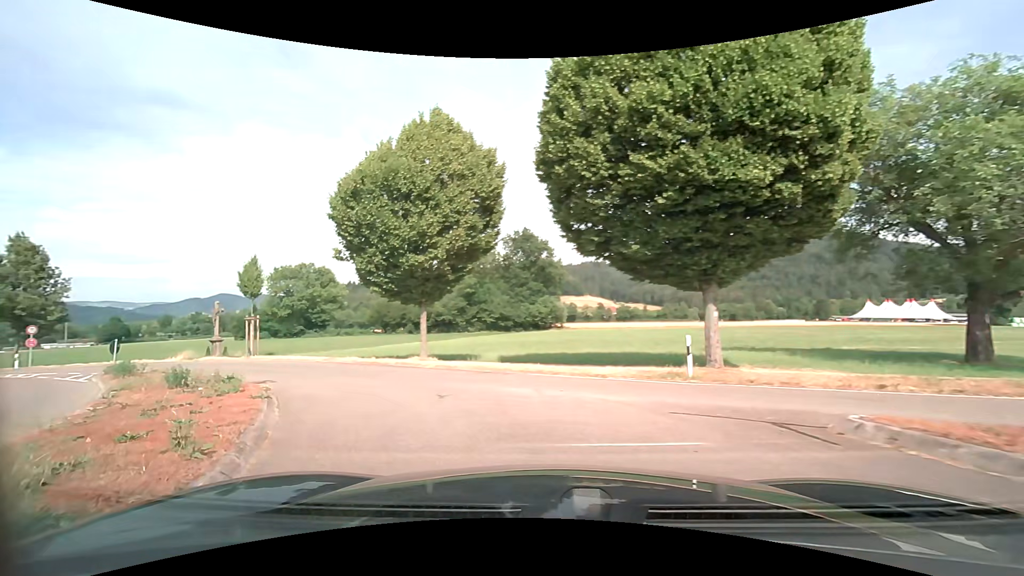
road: unclassified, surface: asphalt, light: Day
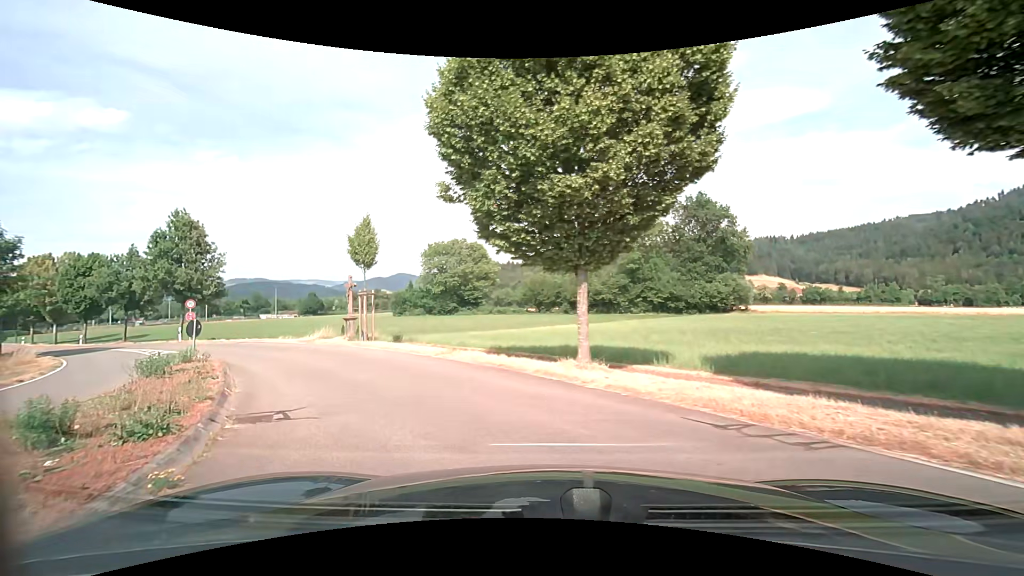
(-1.6, +8.0) m; -19°
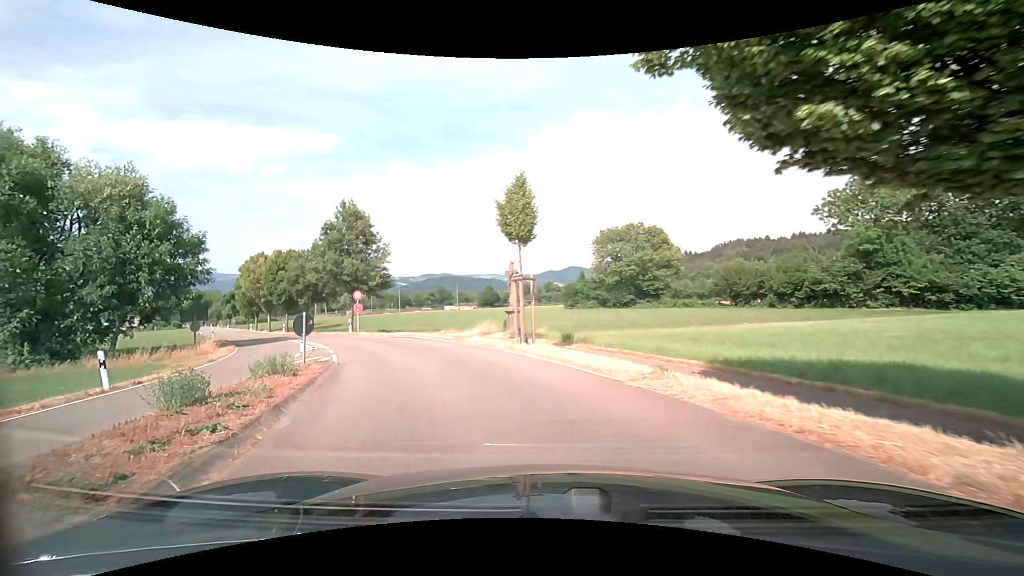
(-1.0, +6.3) m; -19°
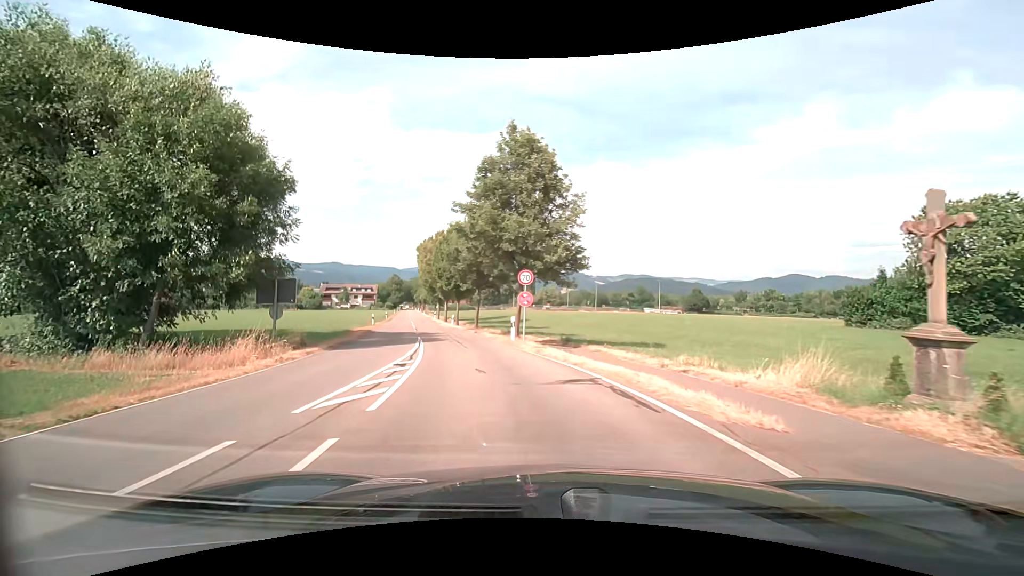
(-4.2, +15.8) m; -24°
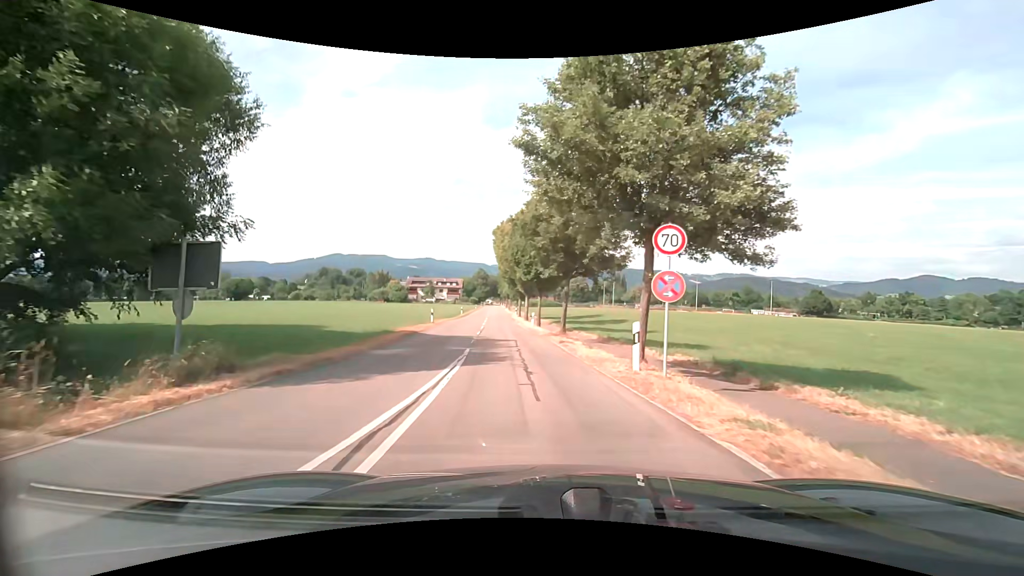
(-1.0, +10.6) m; -10°
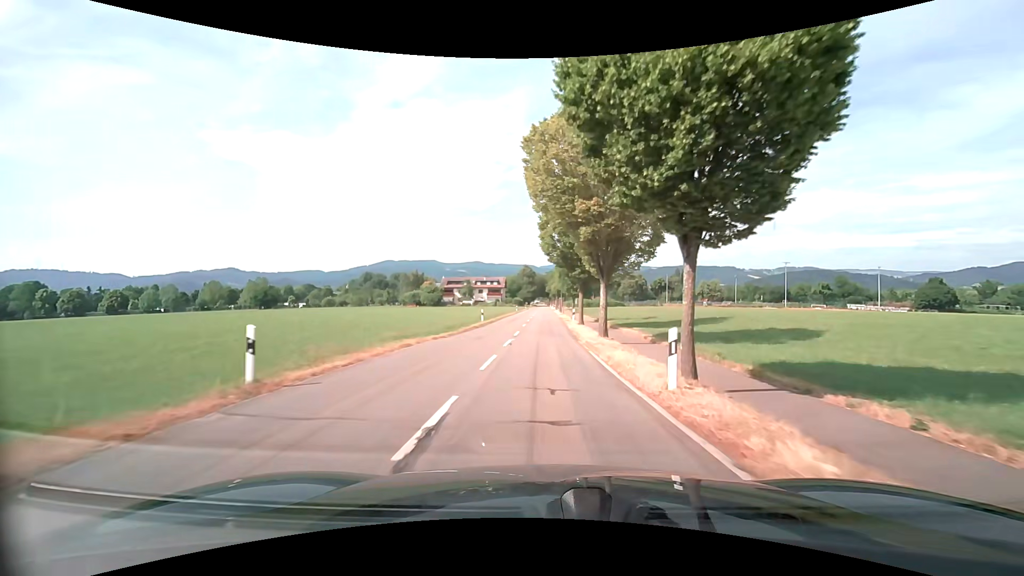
(-1.9, +26.7) m; -7°
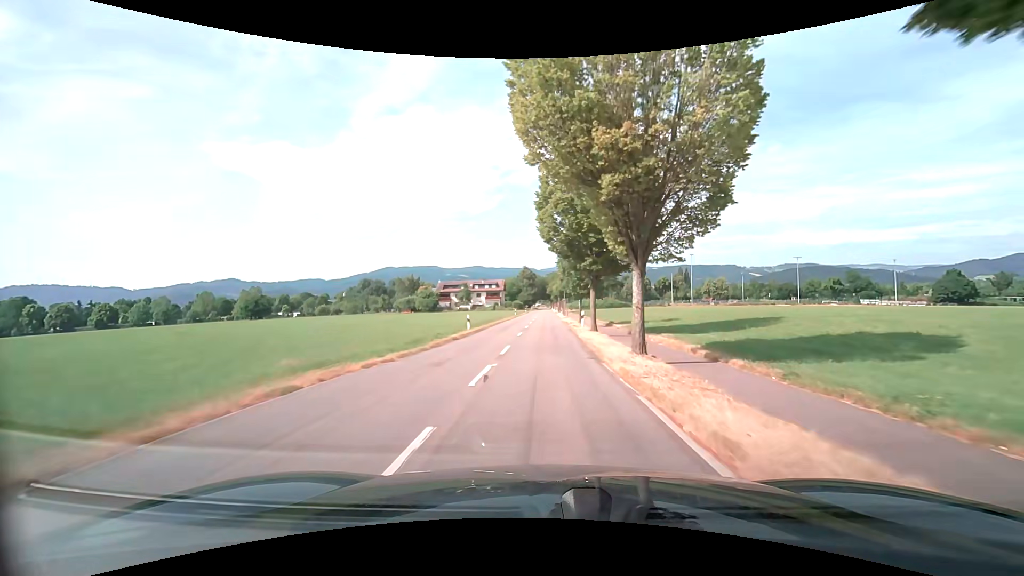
(+0.1, +7.9) m; +1°
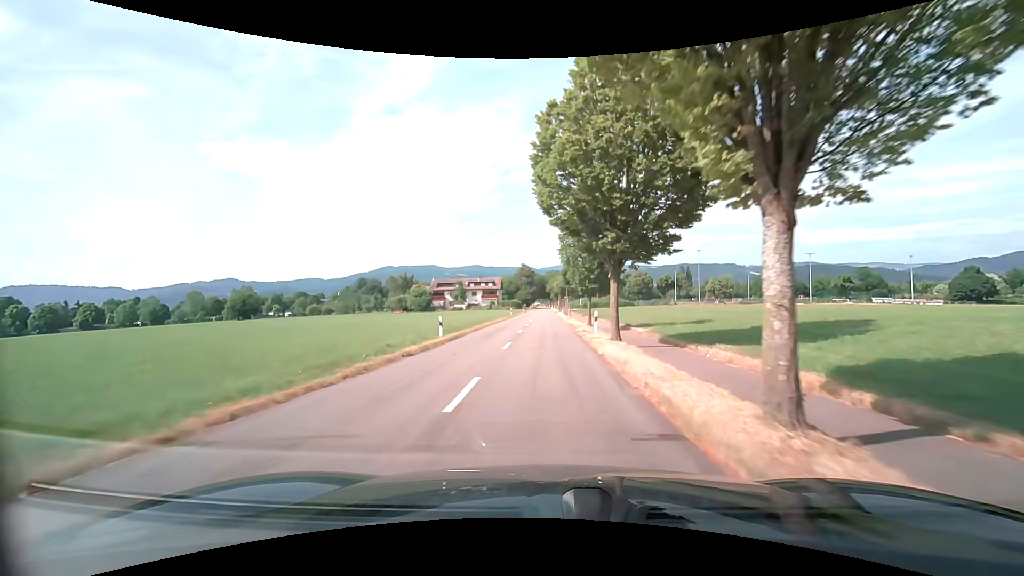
(-0.2, +8.3) m; -1°
(0, +10) (0, +20) (0, +30) (0, +40) (0, +50) (0, +60) (0, +70) (+1, +80) (+1, +90) (+1, +100) m
